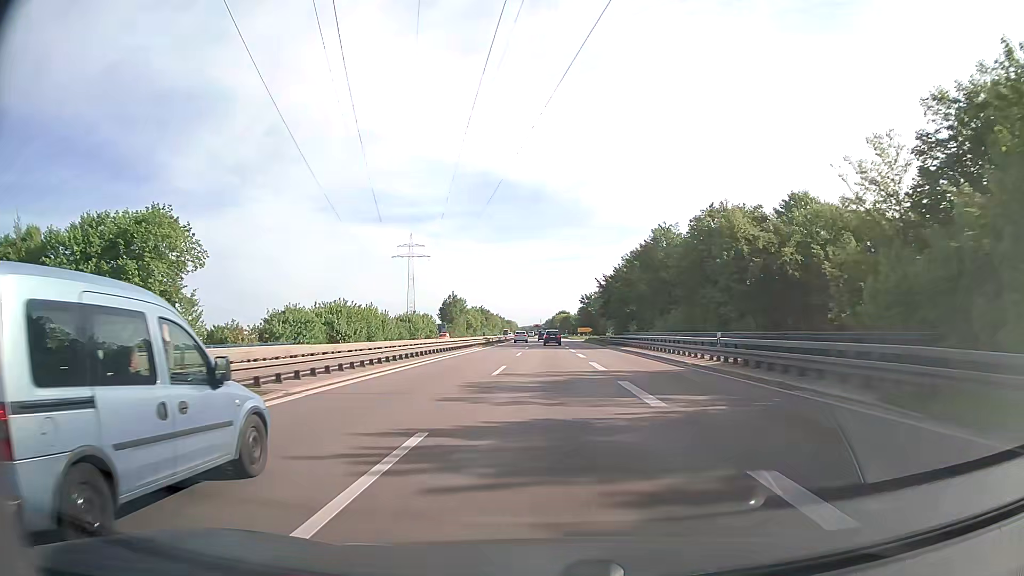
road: trunk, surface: asphalt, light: Day
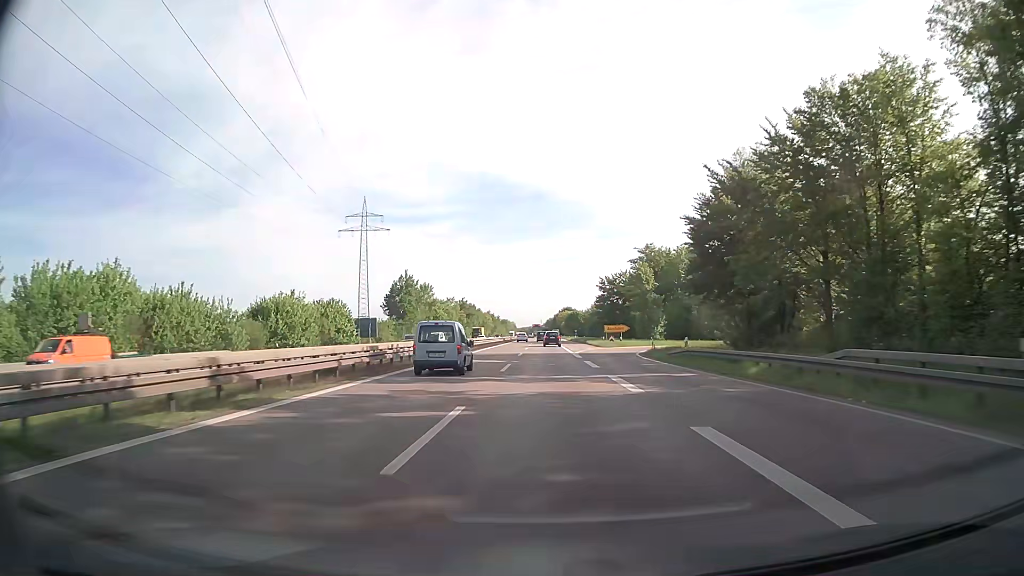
(0.0, +69.1) m; 0°
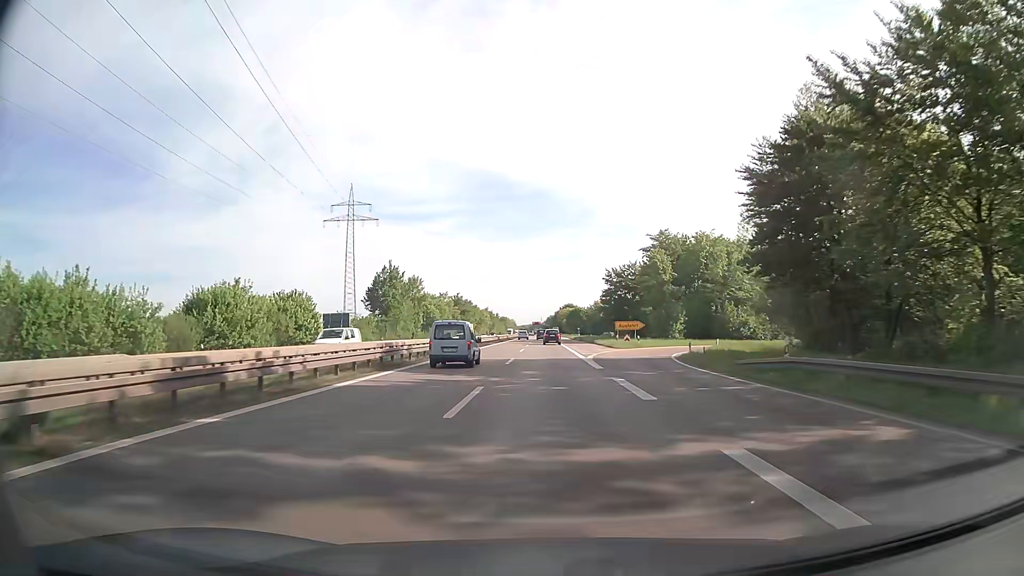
(0.0, +13.9) m; 0°
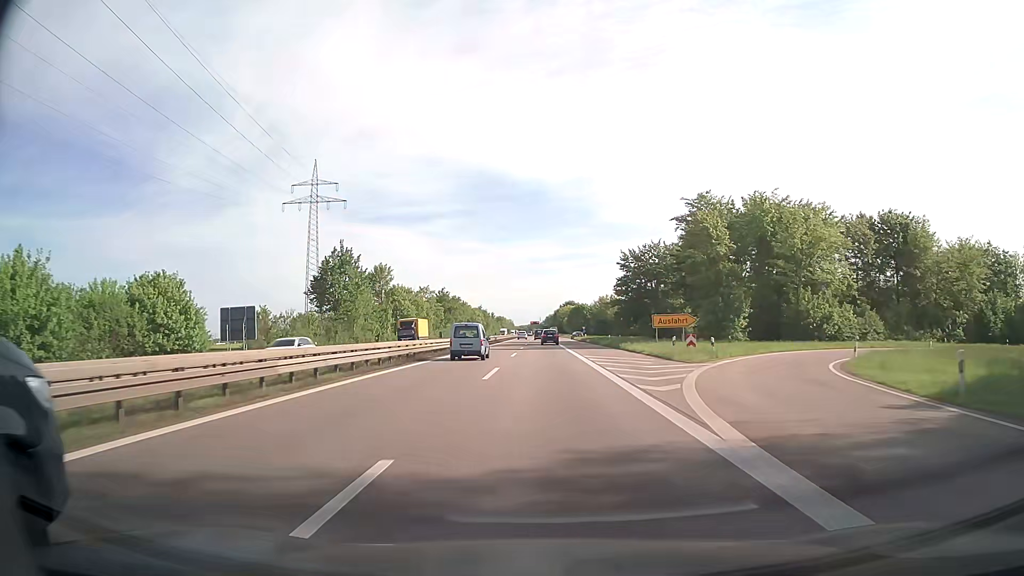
(-0.1, +27.8) m; 0°
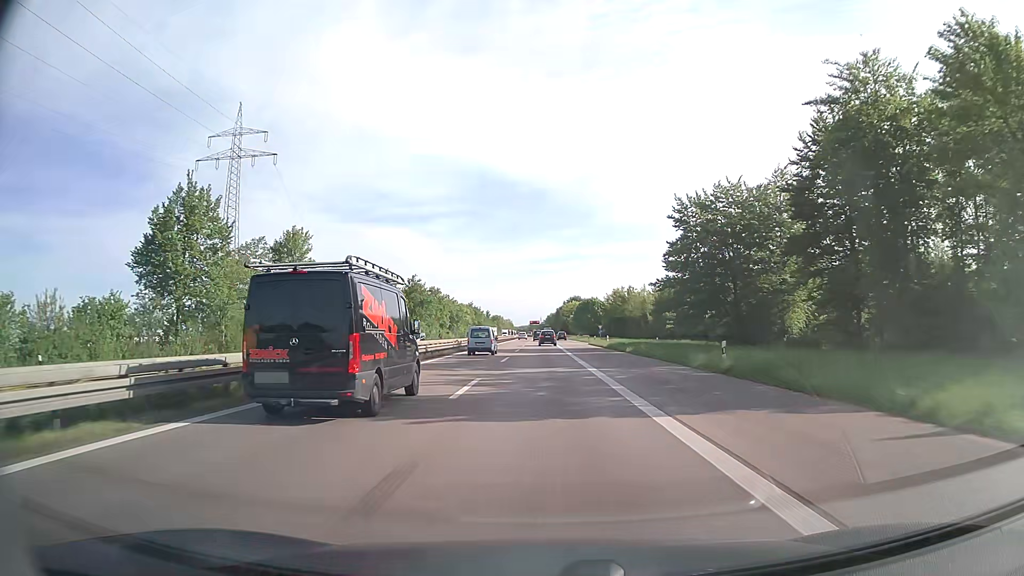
(+0.1, +41.5) m; 0°
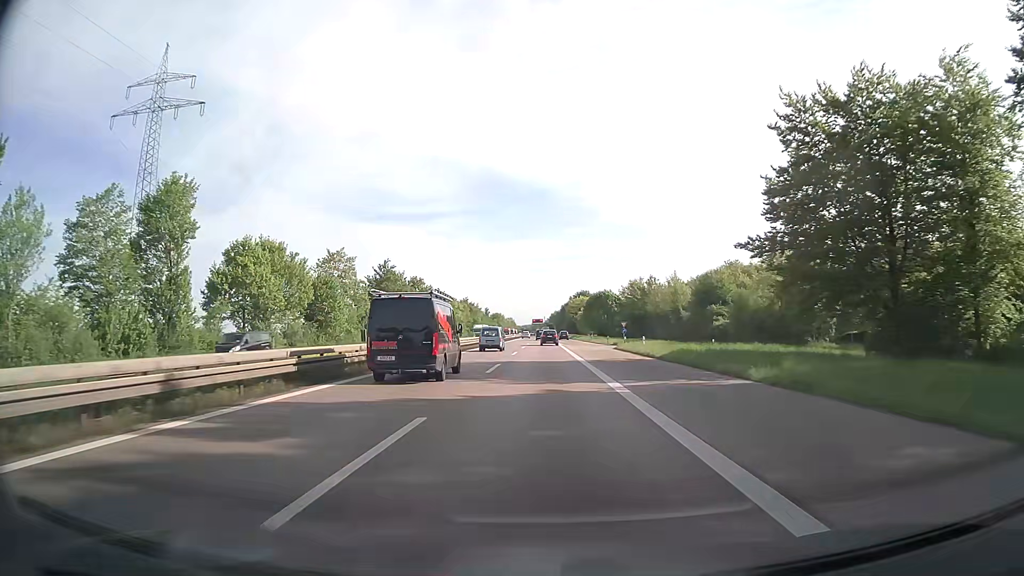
(0.0, +27.4) m; 0°
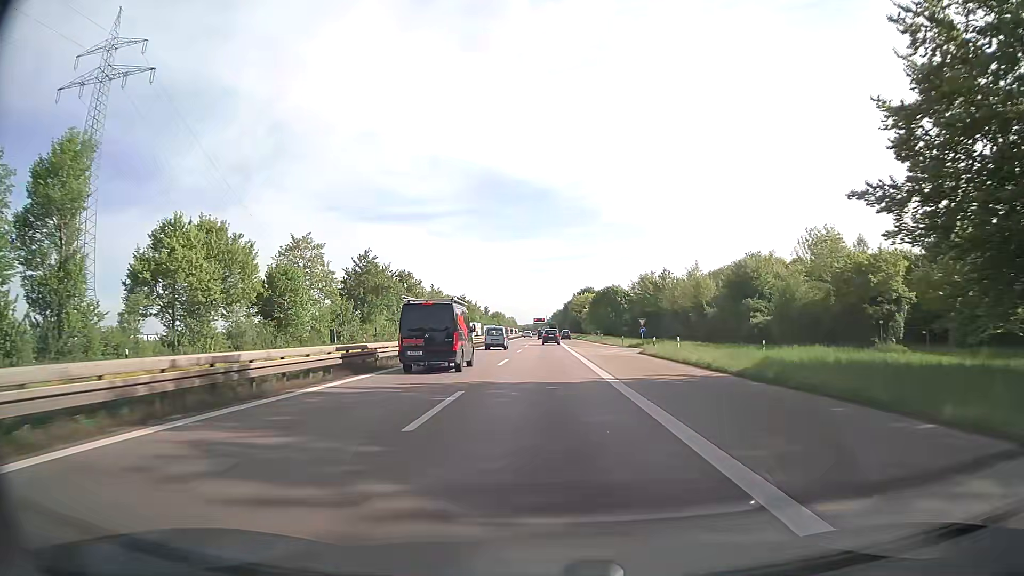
(0.0, +13.5) m; 0°
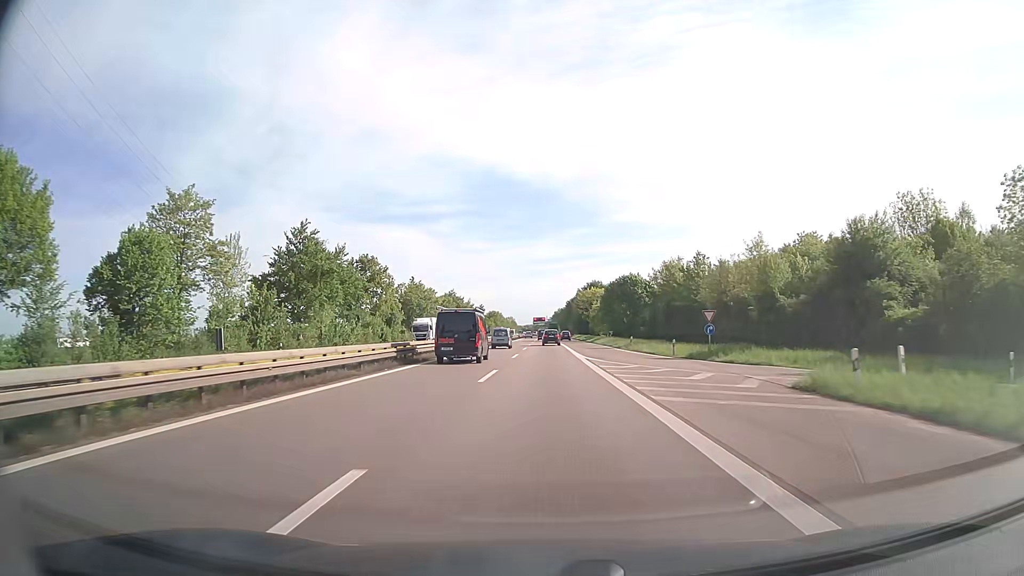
(0.0, +26.8) m; 0°
(0, +10) (0, +20) (0, +30) (0, +40) (0, +50) (0, +60) (0, +70) (0, +80) (0, +90) (0, +100) m
